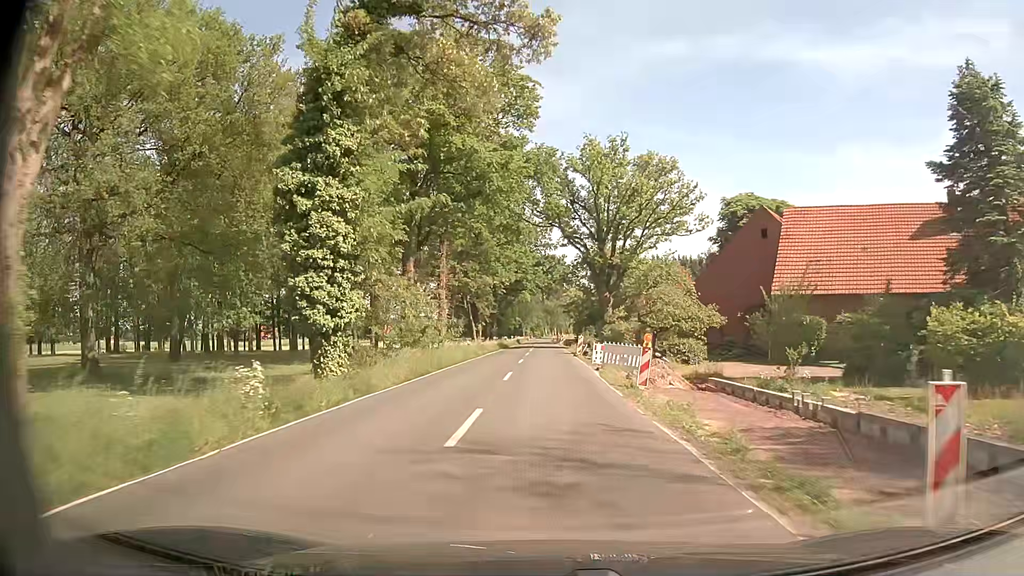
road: secondary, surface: asphalt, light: Day
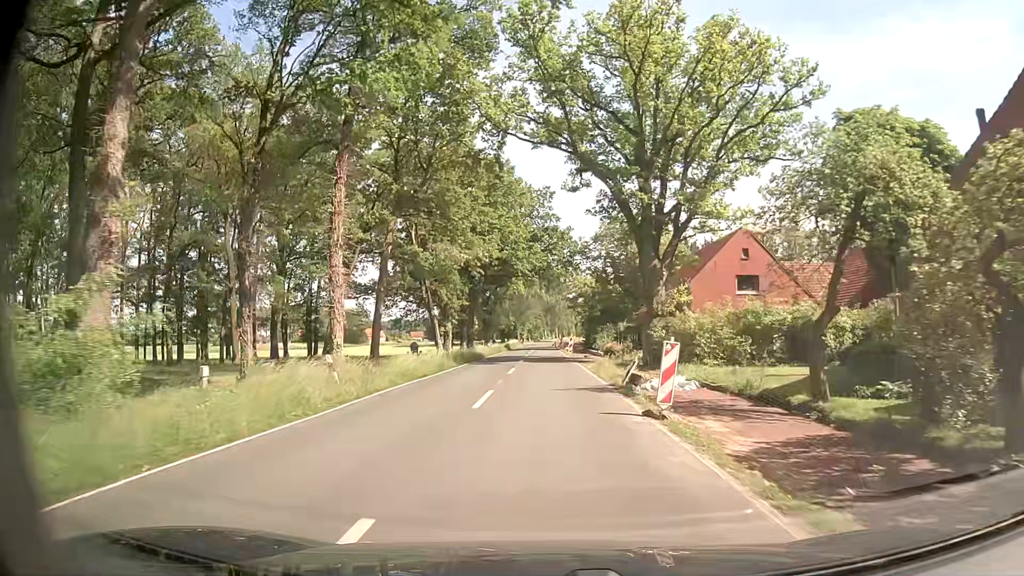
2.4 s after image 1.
(+0.1, +30.6) m; 0°
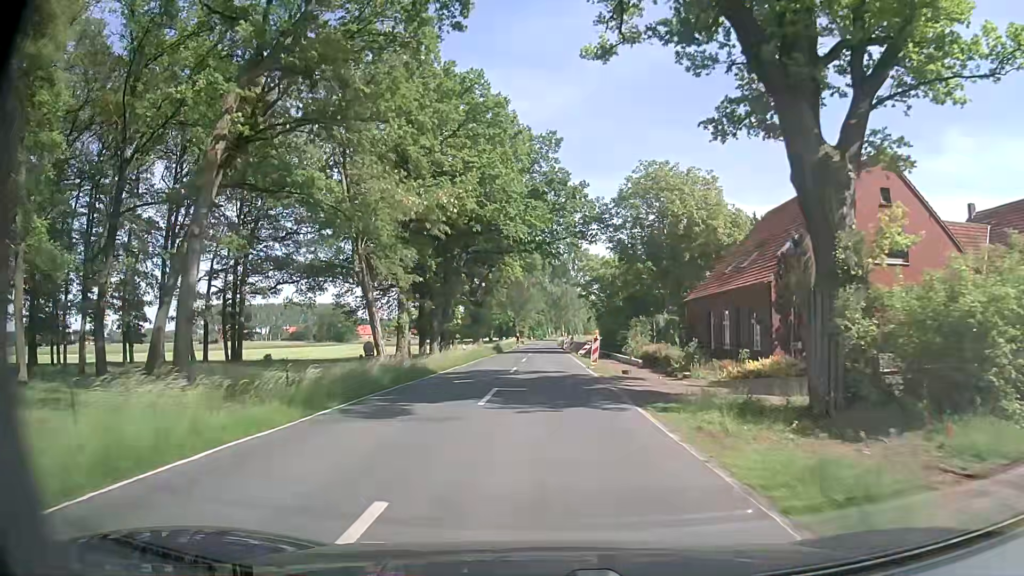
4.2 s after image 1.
(-0.2, +22.9) m; -1°
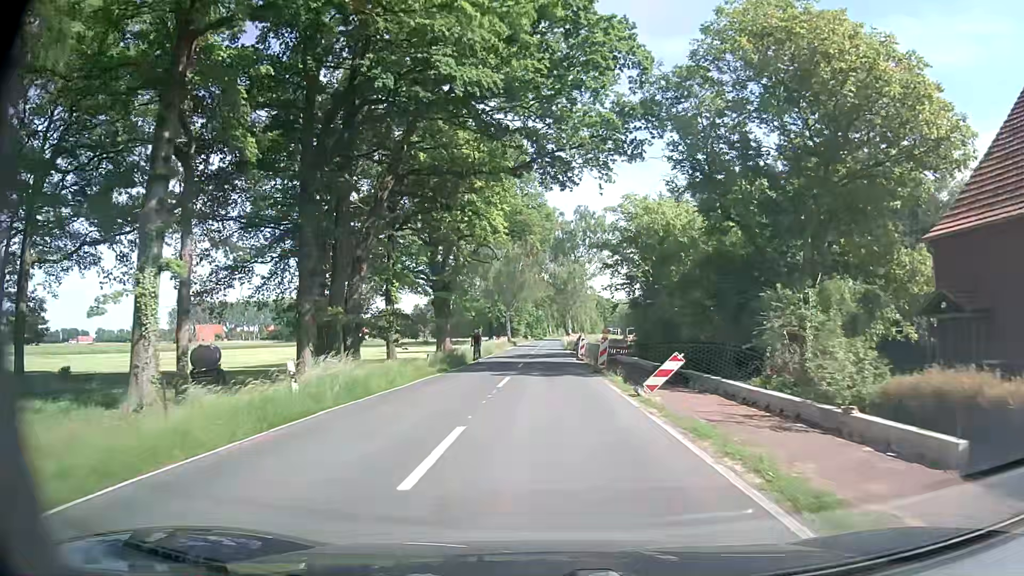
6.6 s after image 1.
(+0.1, +30.7) m; 0°
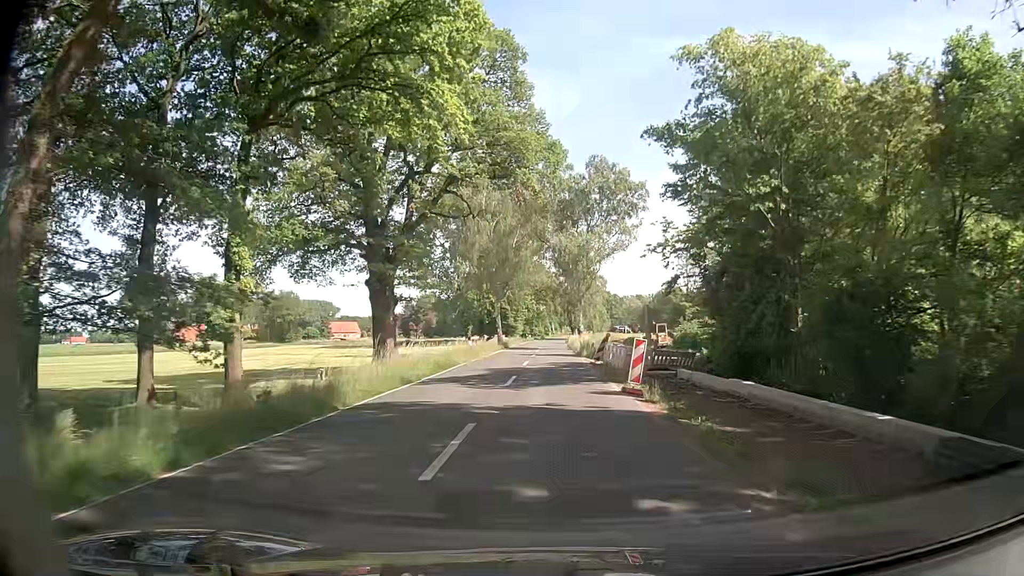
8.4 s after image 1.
(-0.1, +23.0) m; 0°
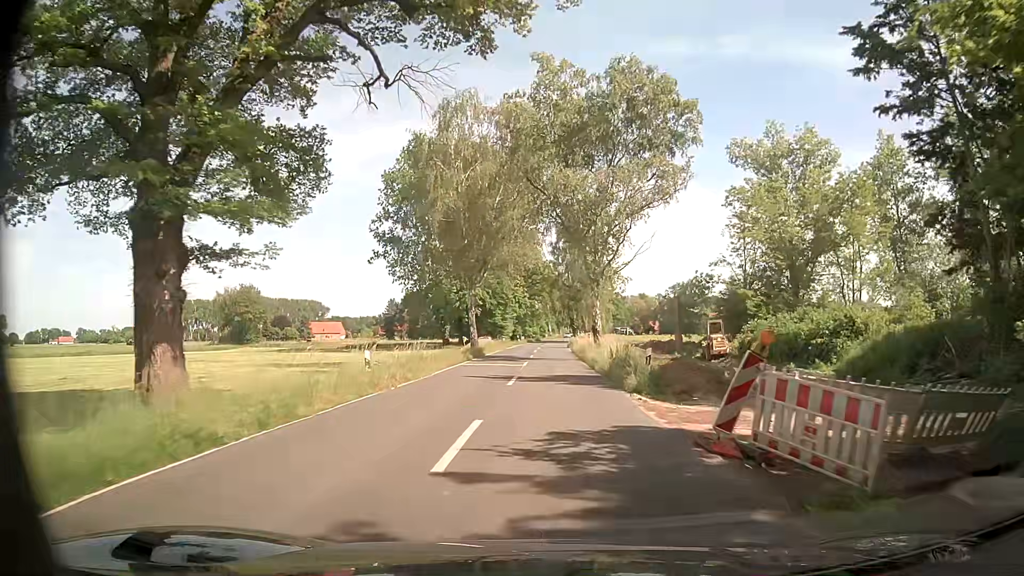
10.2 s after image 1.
(-0.1, +22.9) m; 0°
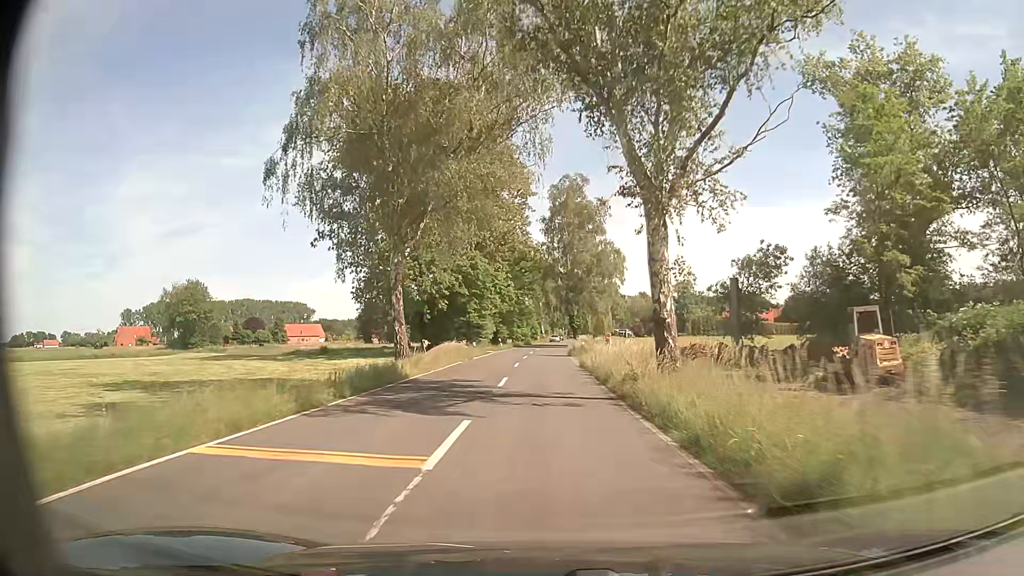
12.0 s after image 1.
(0.0, +23.2) m; 0°
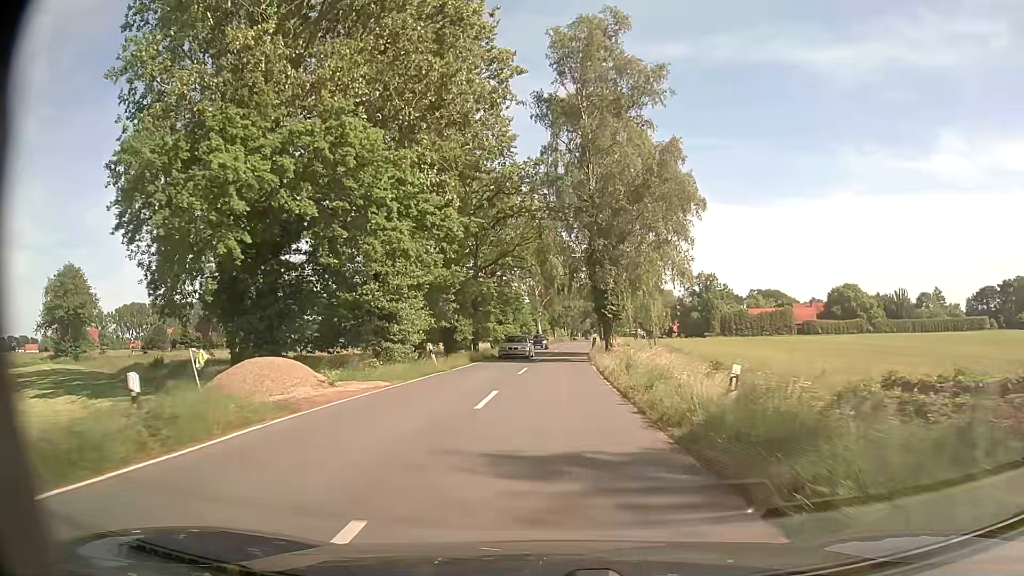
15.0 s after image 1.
(-0.2, +41.2) m; 0°
(0, +10) (0, +20) (0, +30) (+1, +40) (+1, +50) (+2, +60) (+3, +70) (+3, +80) (+4, +90) (+4, +100) m
